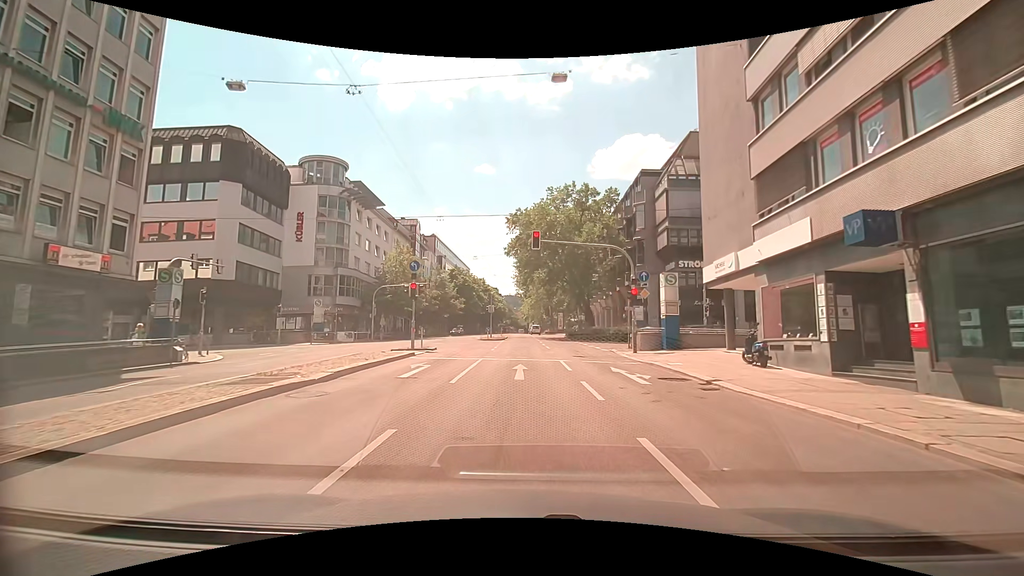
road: secondary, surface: asphalt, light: Day
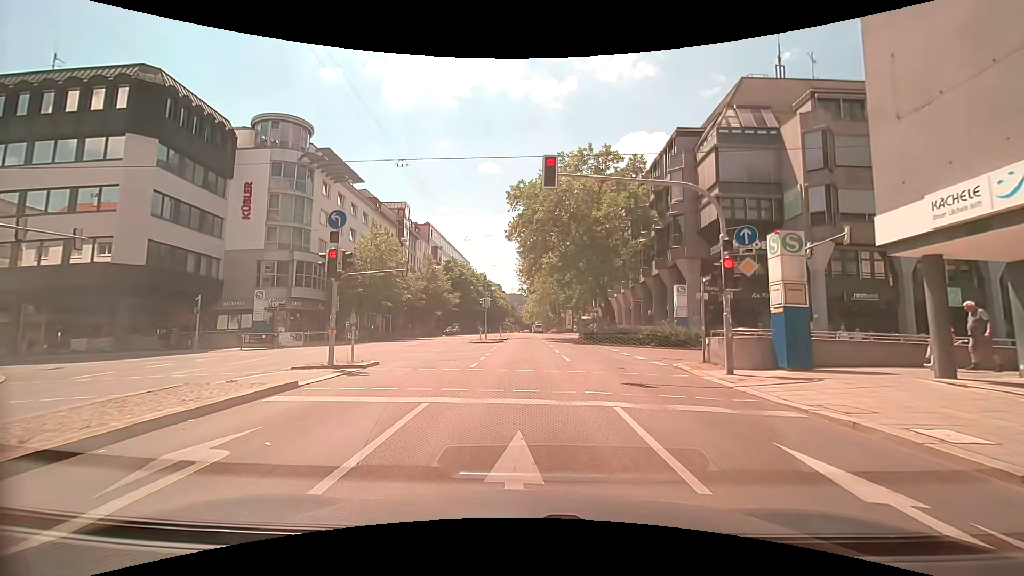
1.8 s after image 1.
(-0.1, +10.8) m; 0°
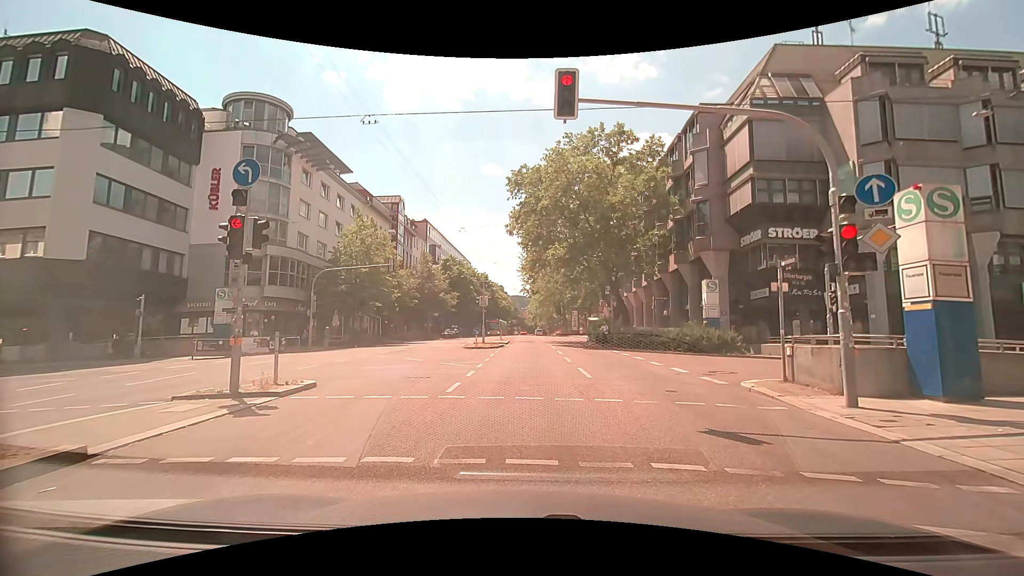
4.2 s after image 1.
(-0.1, +4.5) m; 0°
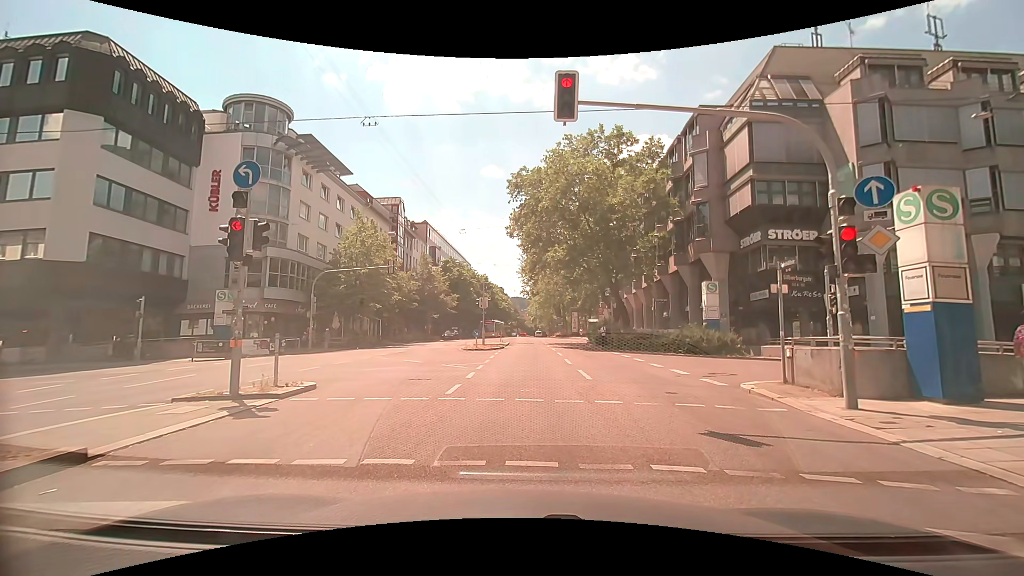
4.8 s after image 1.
(0.0, 0.0) m; 0°
(0, +10) (0, +20) (-1, +30) (-1, +40) (-1, +50) (-1, +60) (-1, +70) (-2, +80) (-2, +90) (-2, +100) m
